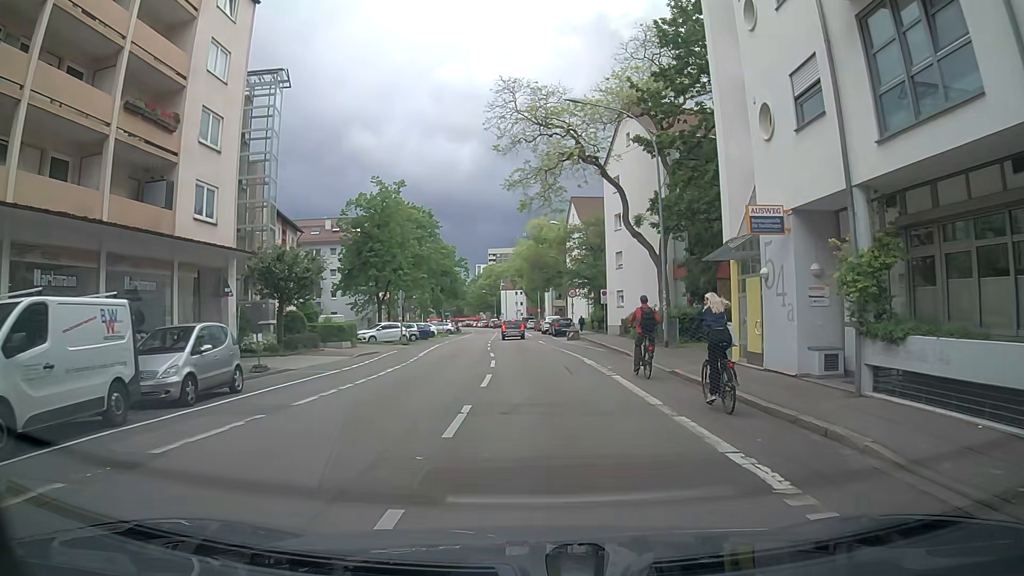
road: residential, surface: asphalt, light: Day
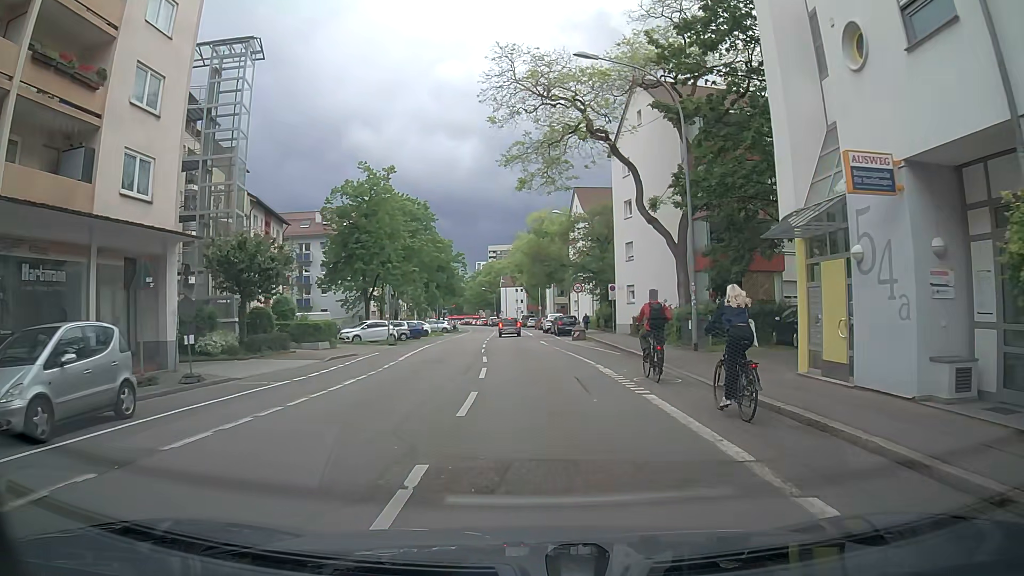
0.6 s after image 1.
(0.0, +4.6) m; -2°
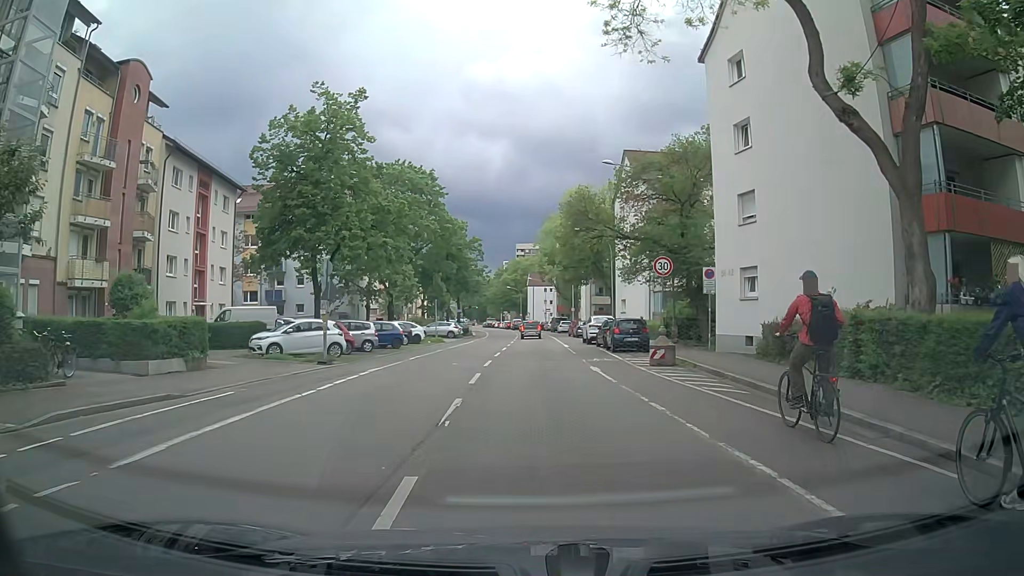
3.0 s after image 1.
(0.0, +18.7) m; 0°
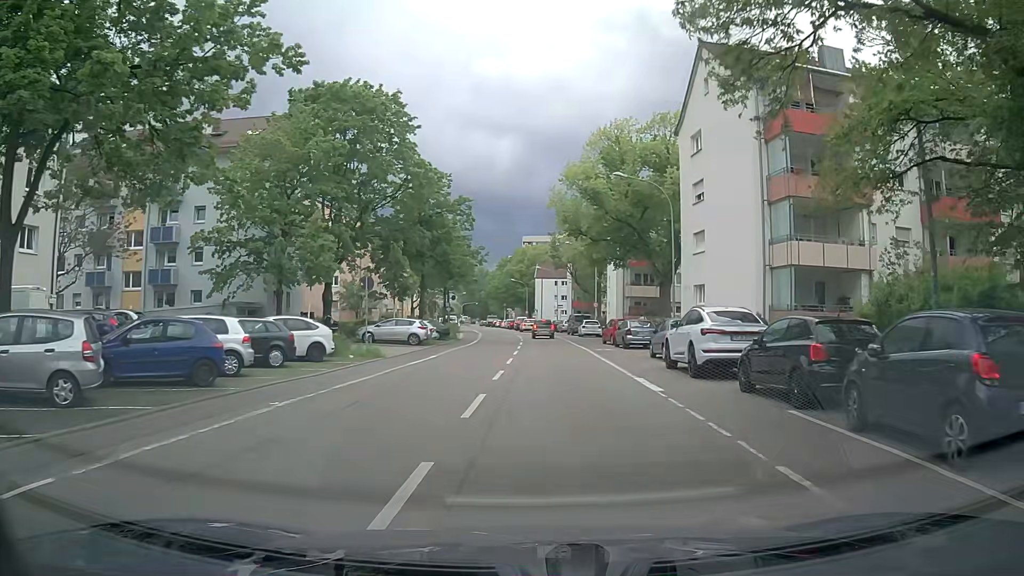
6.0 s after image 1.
(-0.8, +23.5) m; -2°
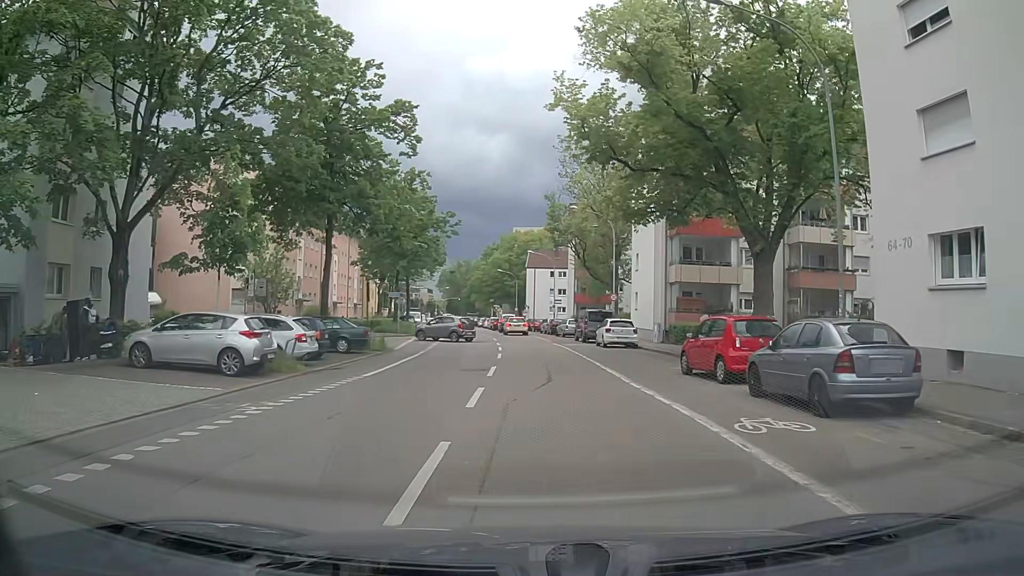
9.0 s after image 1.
(+0.3, +22.8) m; +2°
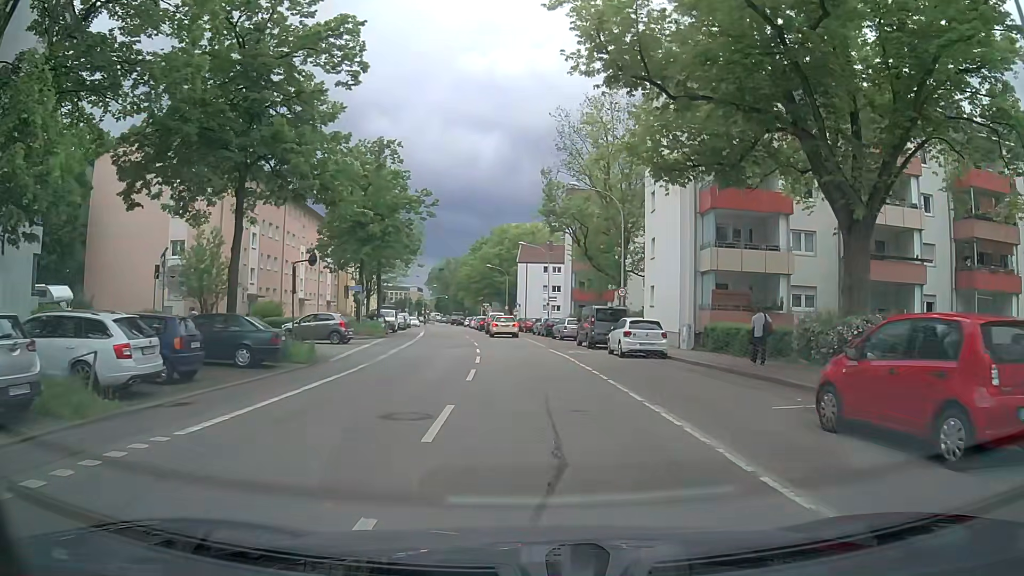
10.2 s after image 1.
(0.0, +8.9) m; +1°
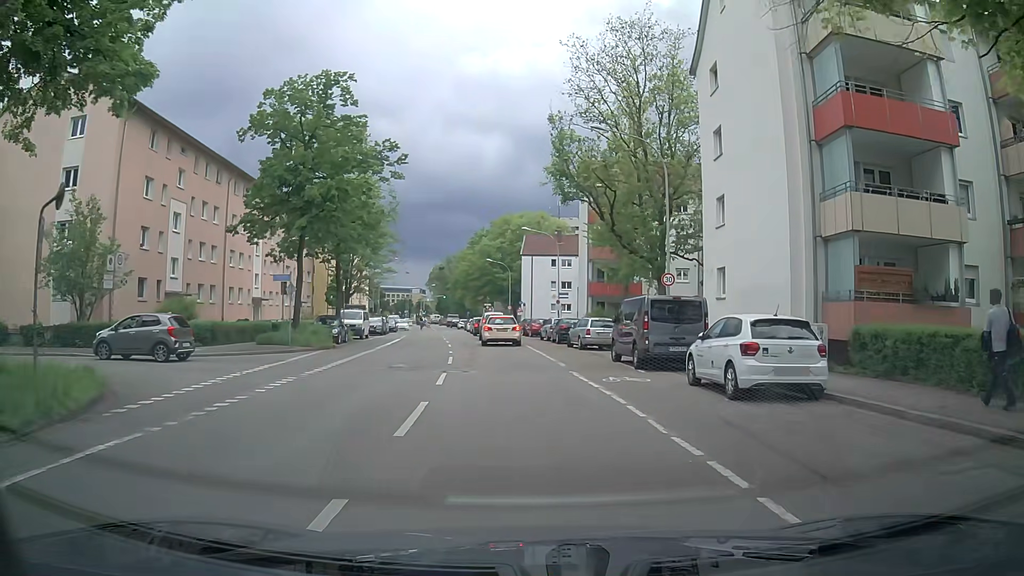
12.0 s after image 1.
(-0.1, +12.9) m; -1°
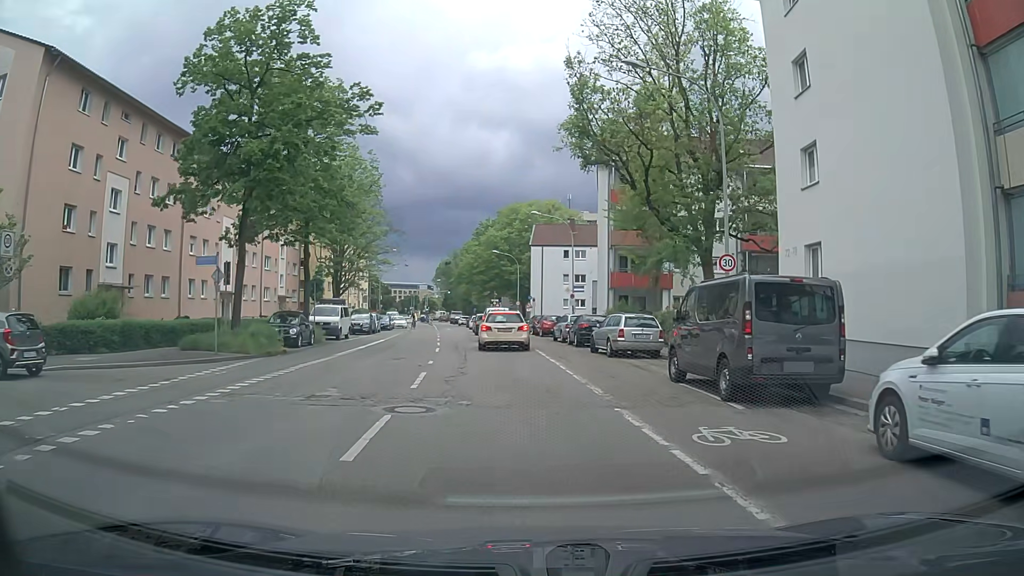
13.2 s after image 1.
(0.0, +7.6) m; +1°
